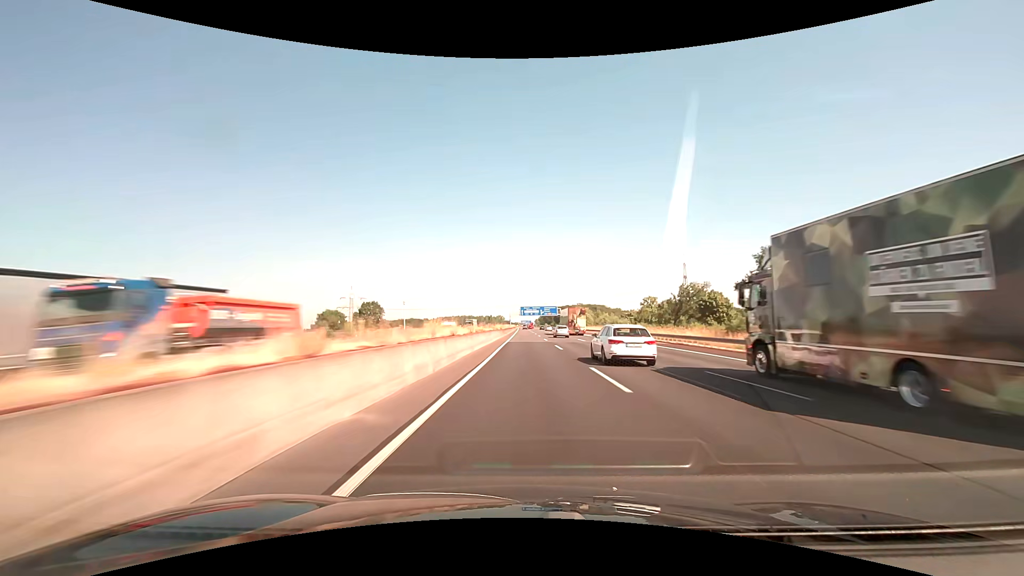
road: motorway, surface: asphalt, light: Day
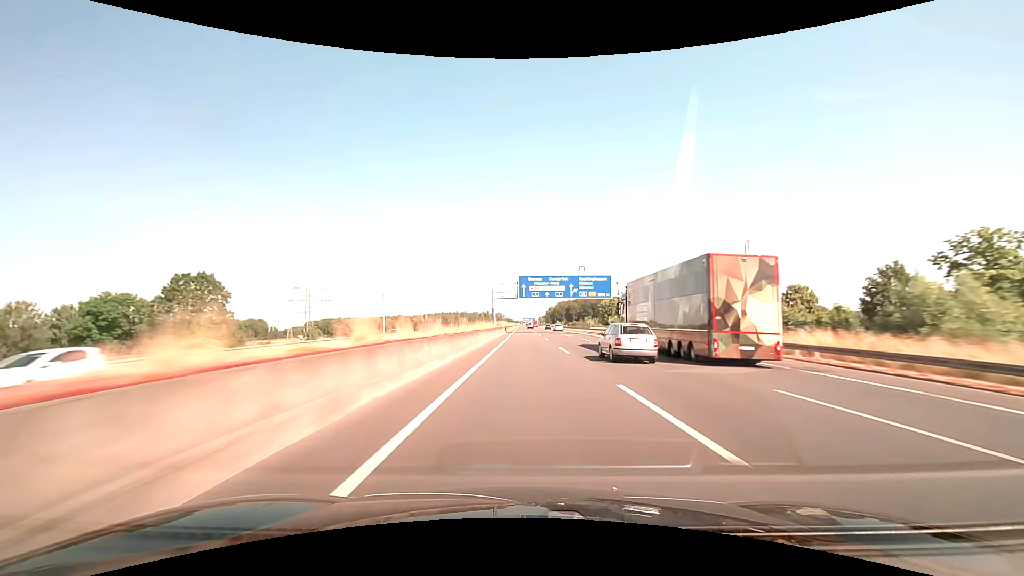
(-0.3, +114.3) m; 0°
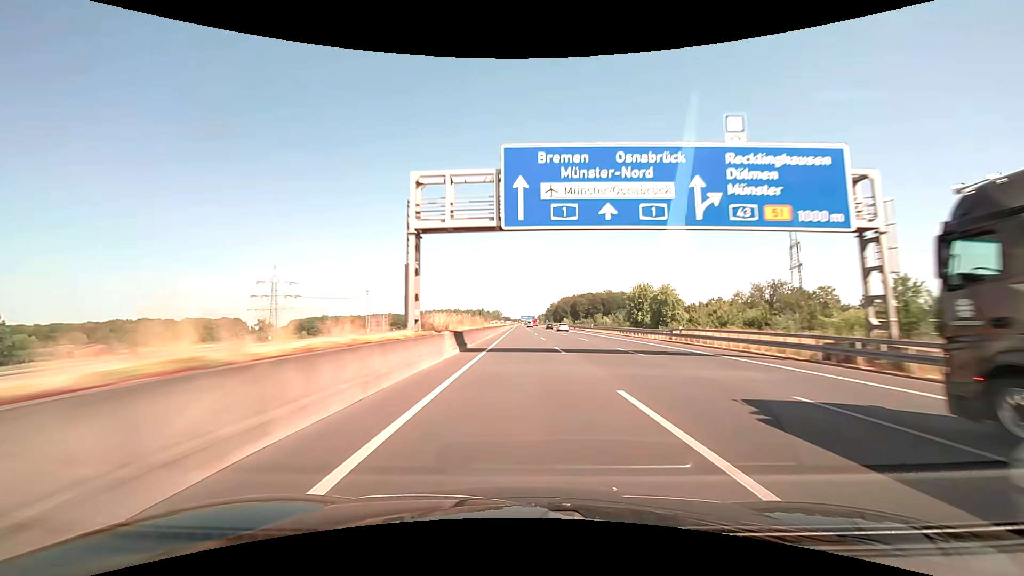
(+0.1, +55.5) m; 0°
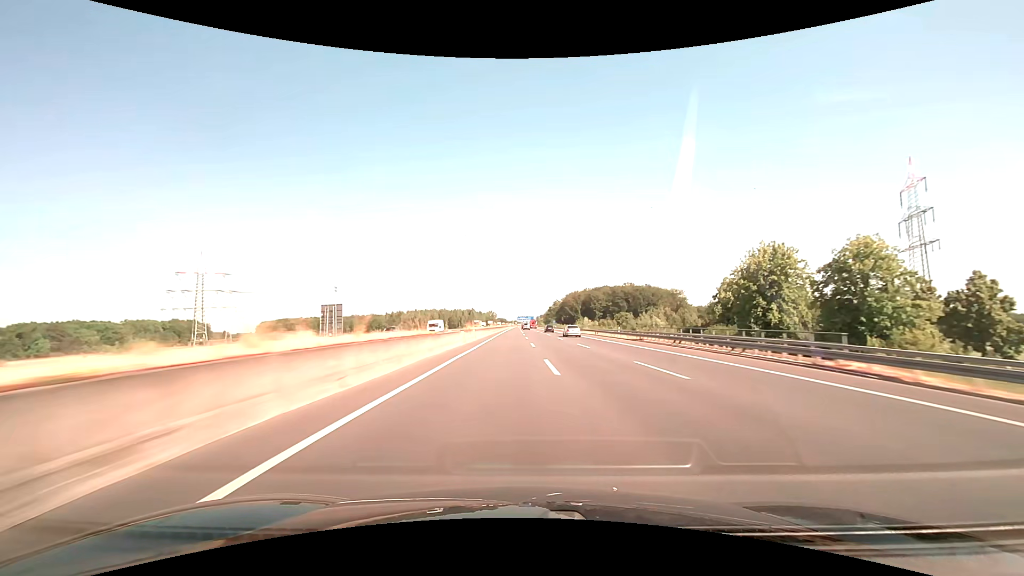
(+0.2, +81.4) m; 0°
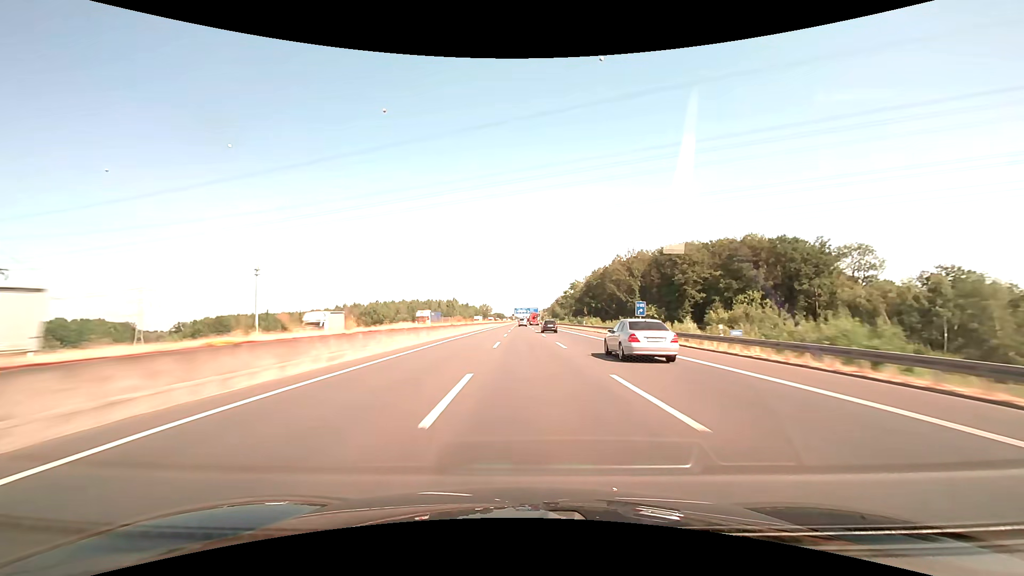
(+0.5, +134.8) m; 0°
(0, +10) (0, +20) (0, +30) (0, +40) (0, +50) (0, +60) (0, +70) (0, +80) (-1, +90) (-1, +100) m
